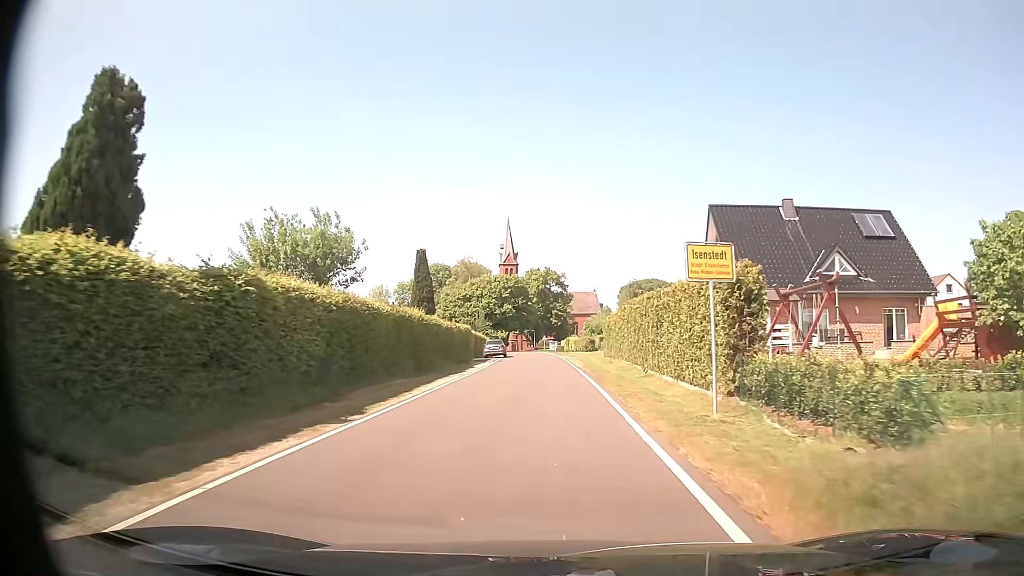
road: unclassified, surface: asphalt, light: Day
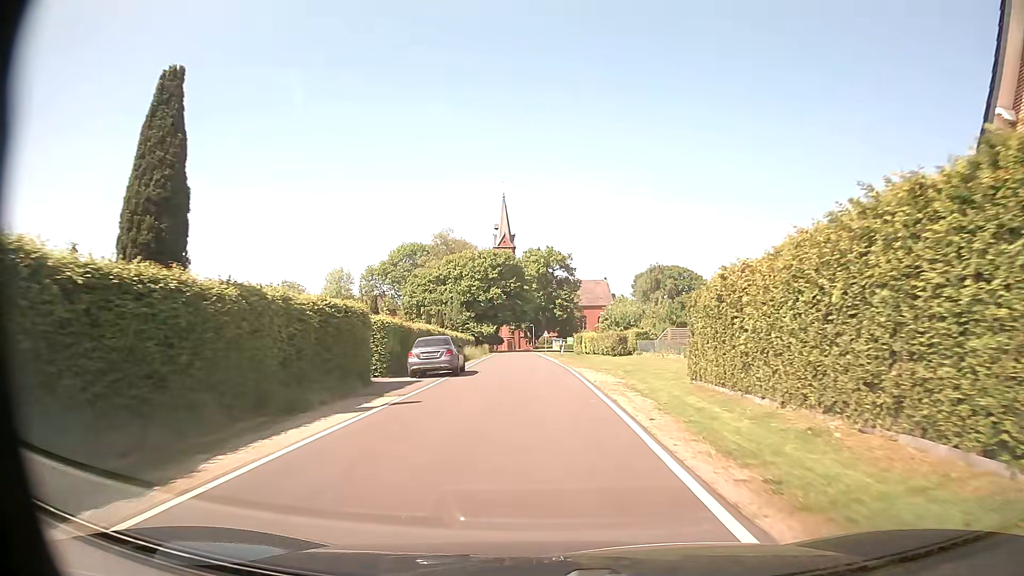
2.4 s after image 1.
(+0.1, +30.2) m; 0°
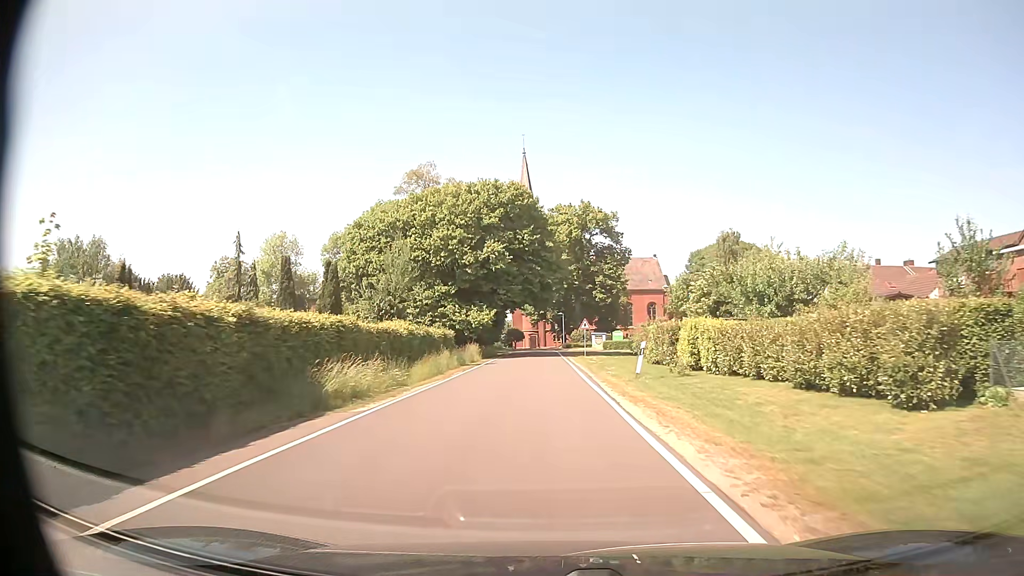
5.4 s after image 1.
(-0.7, +37.2) m; -2°
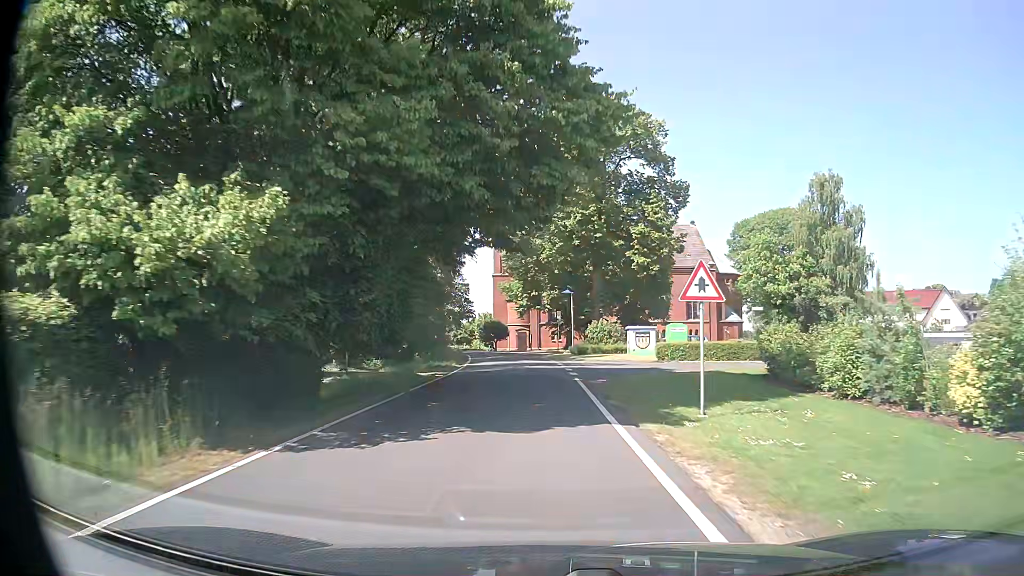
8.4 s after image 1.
(-0.2, +37.5) m; 0°
(0, +10) (0, +20) (0, +30) (-1, +40) (-2, +50) (-4, +60) (-6, +69) (-10, +79) (-15, +87) (-20, +96) m
